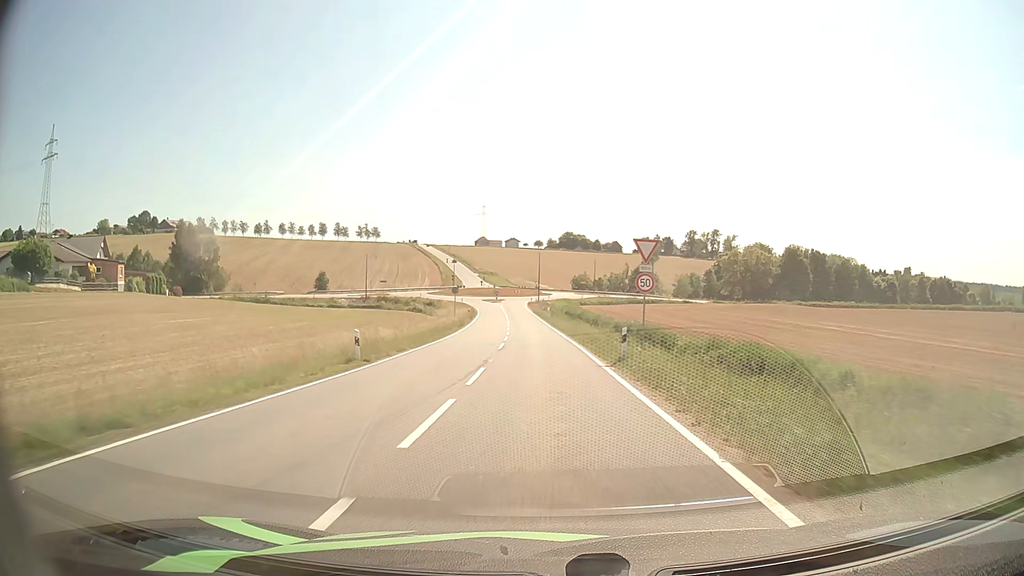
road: tertiary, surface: asphalt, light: Day
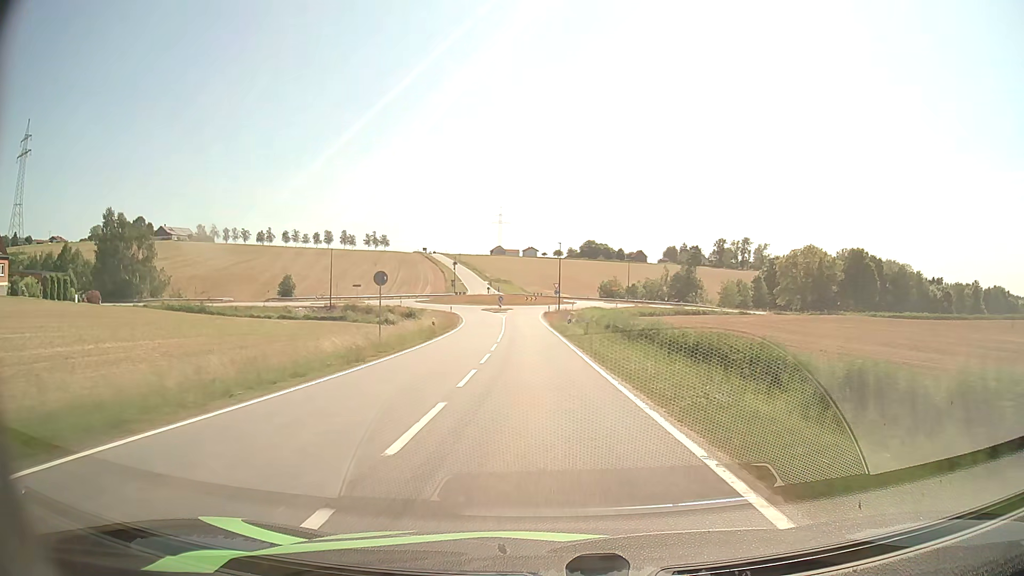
(-0.5, +31.6) m; -2°
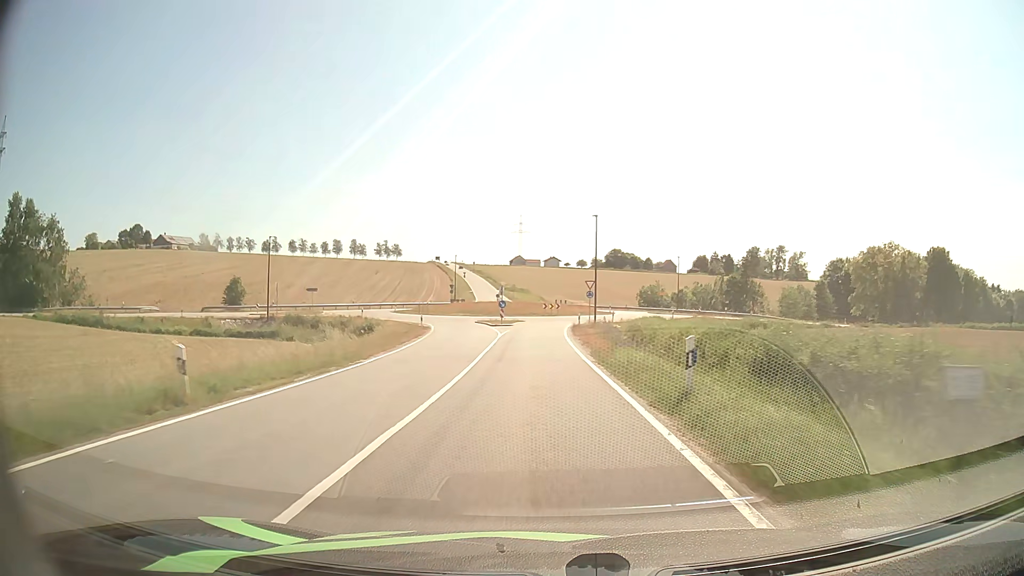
(-0.4, +29.1) m; -2°
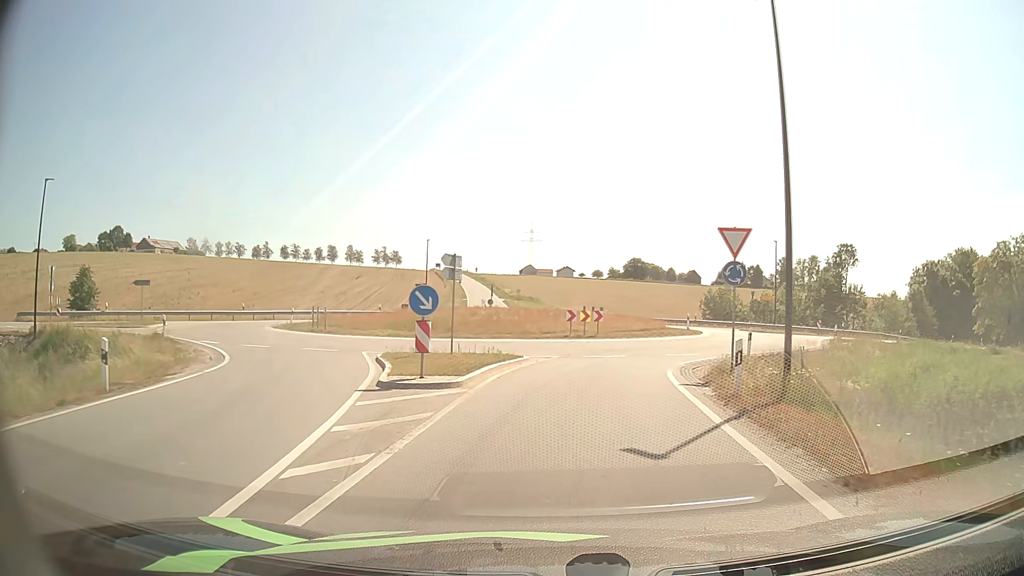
(-0.8, +36.7) m; -2°
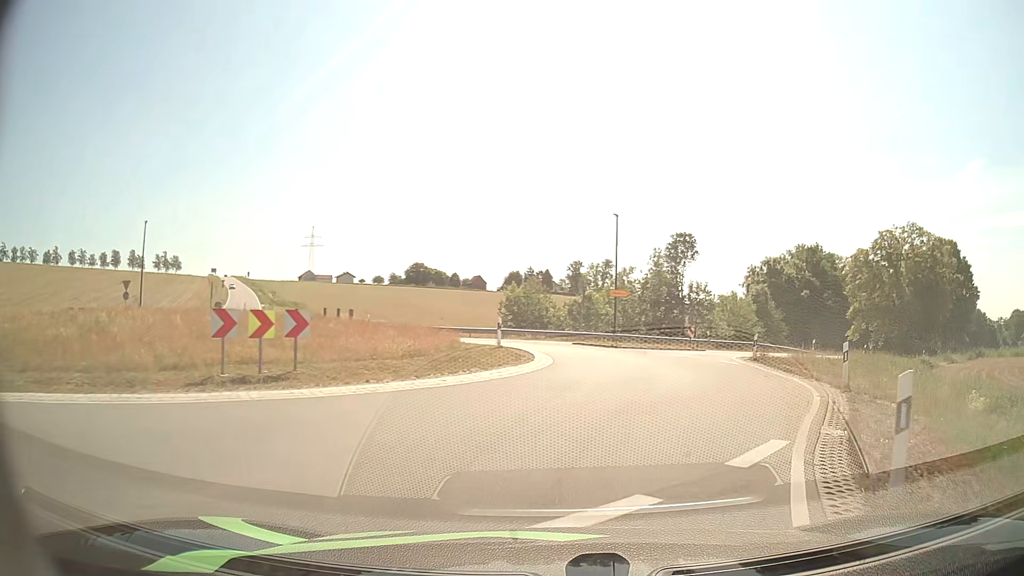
(+2.5, +19.2) m; +19°
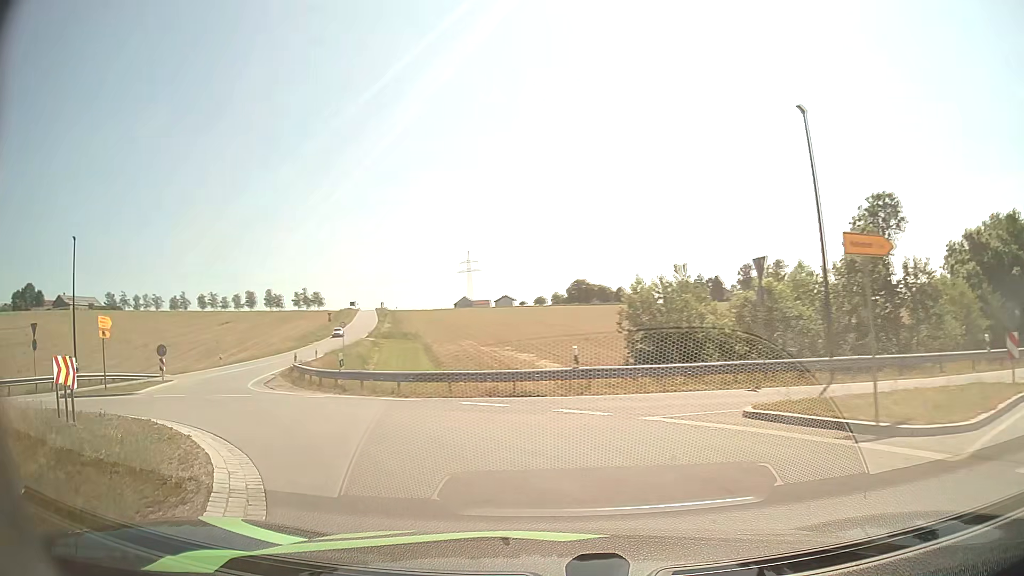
(+1.6, +22.8) m; -13°
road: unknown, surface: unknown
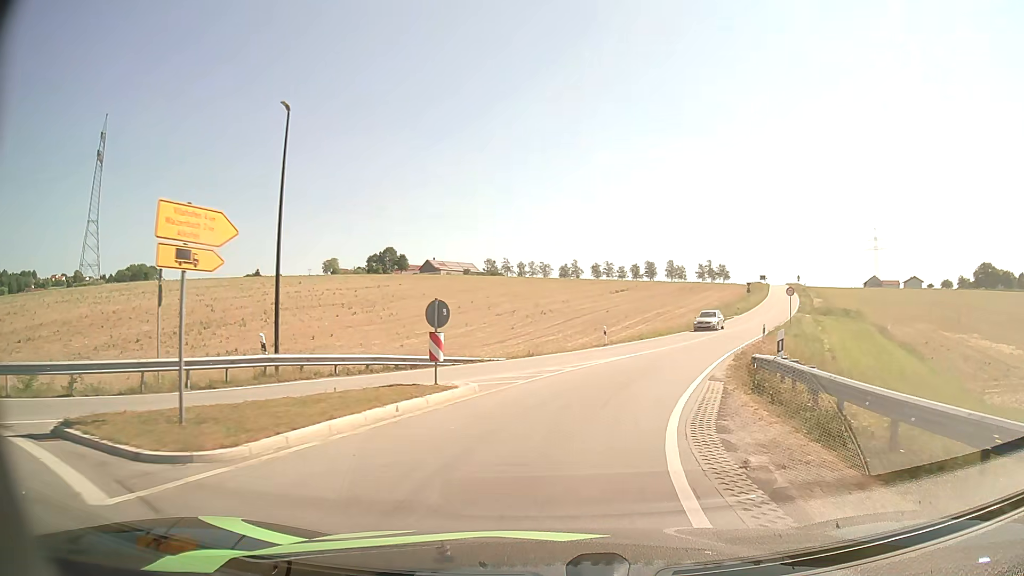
(-8.4, +18.5) m; -35°
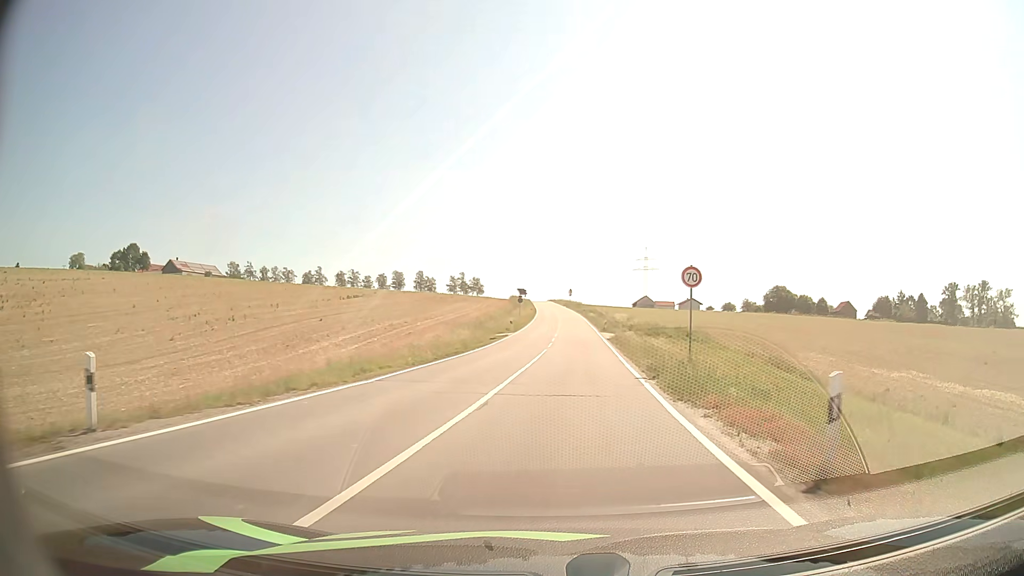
(+5.2, +27.5) m; +21°
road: tertiary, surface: asphalt
(0, +10) (+1, +20) (+2, +30) (+2, +40) (+3, +50) (+3, +60) (+3, +70) (+4, +80) (+4, +90) (+4, +100) m
